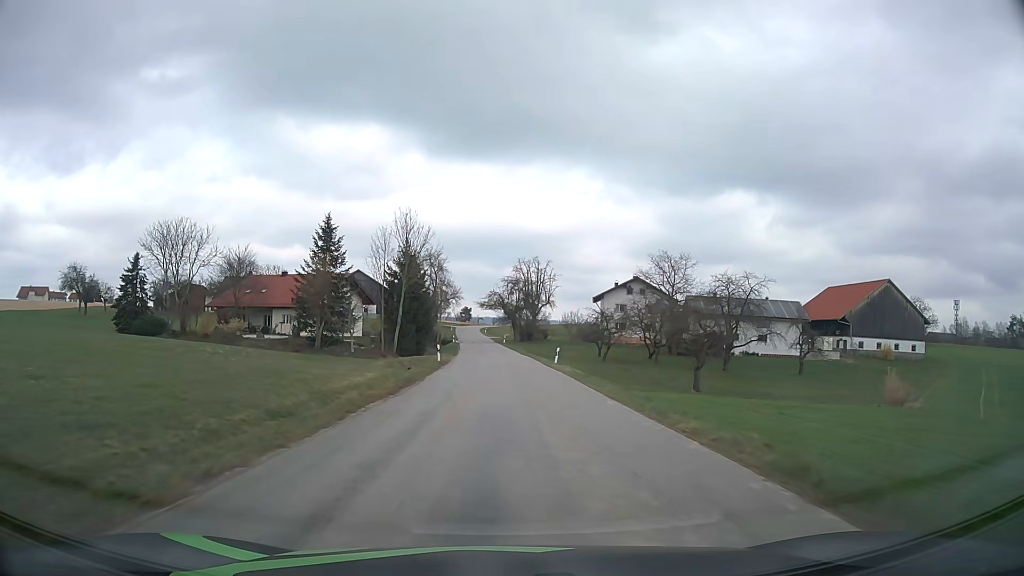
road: tertiary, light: Day
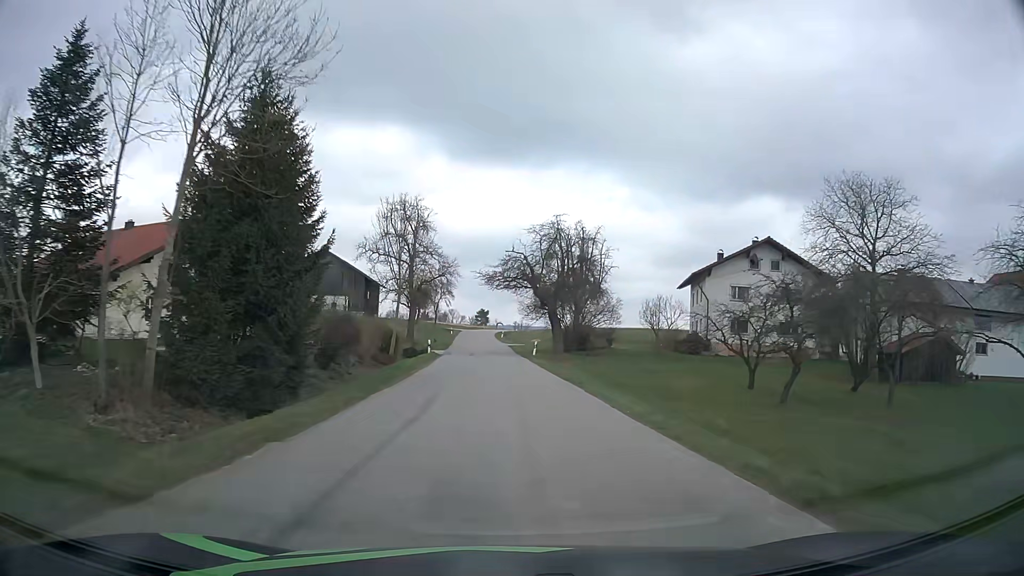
(-0.6, +45.7) m; -2°
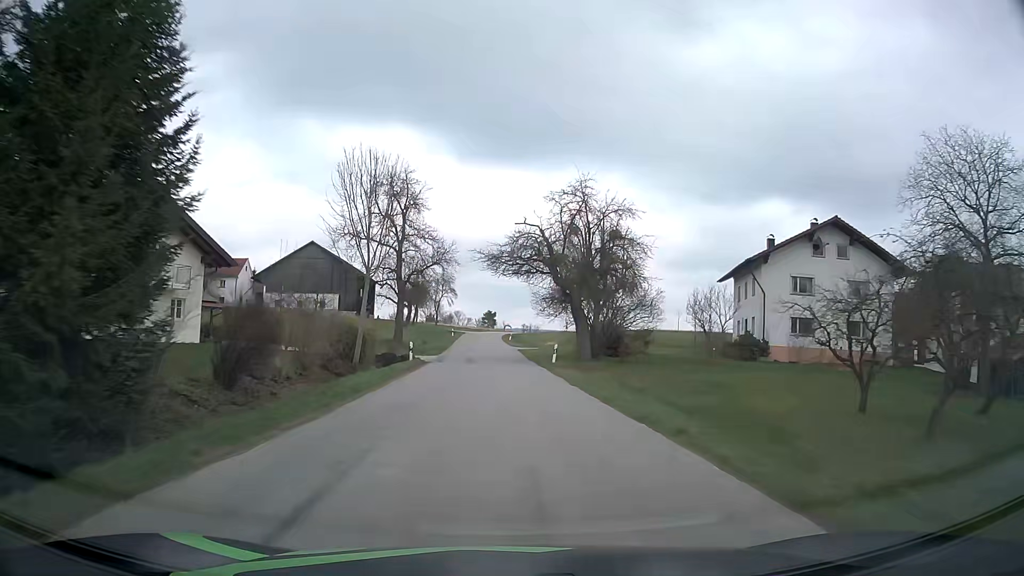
(0.0, +11.3) m; 0°
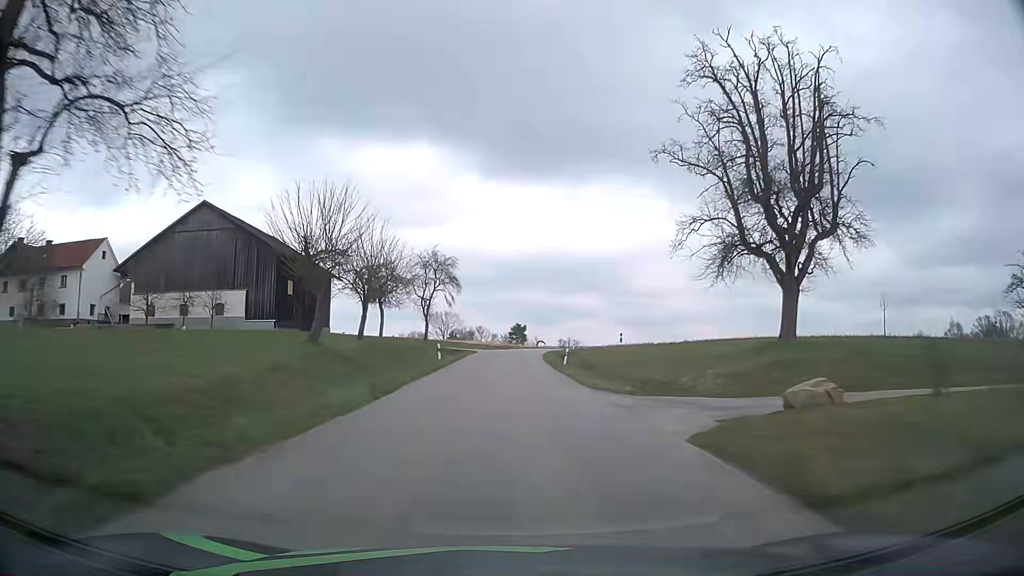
(-1.2, +44.8) m; -2°
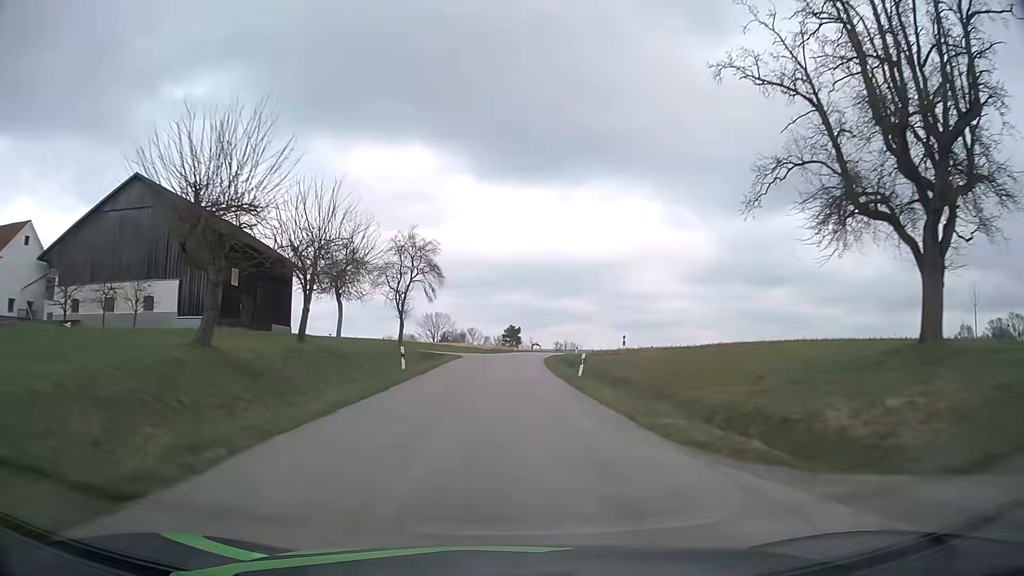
(0.0, +11.0) m; 0°
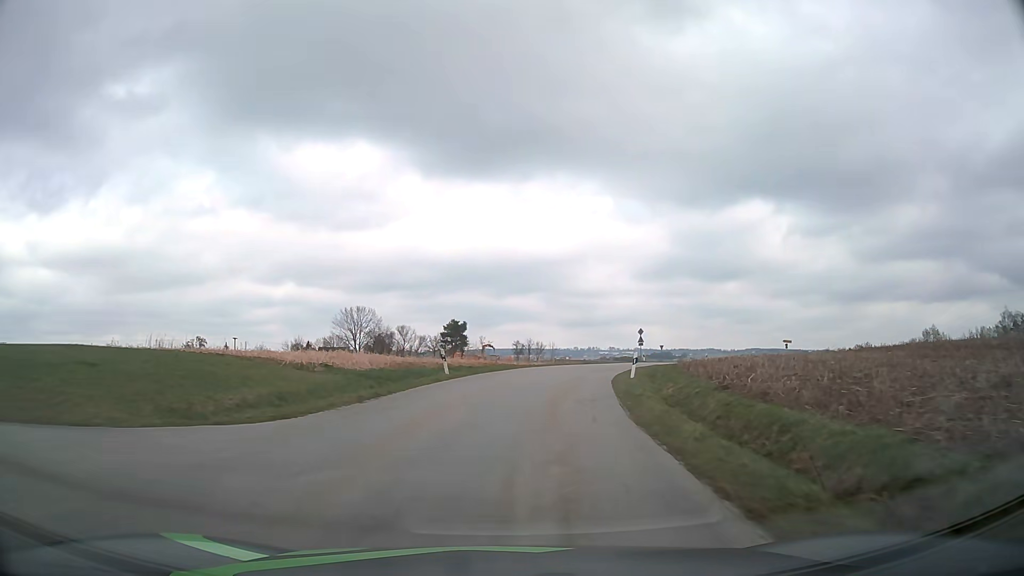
(+1.3, +51.3) m; +5°
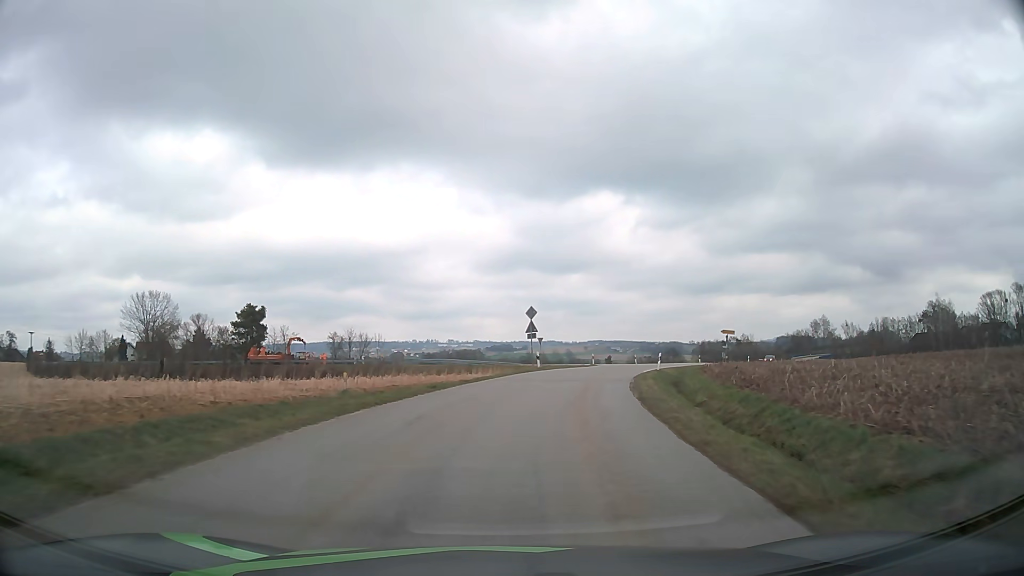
(+3.3, +34.4) m; +13°
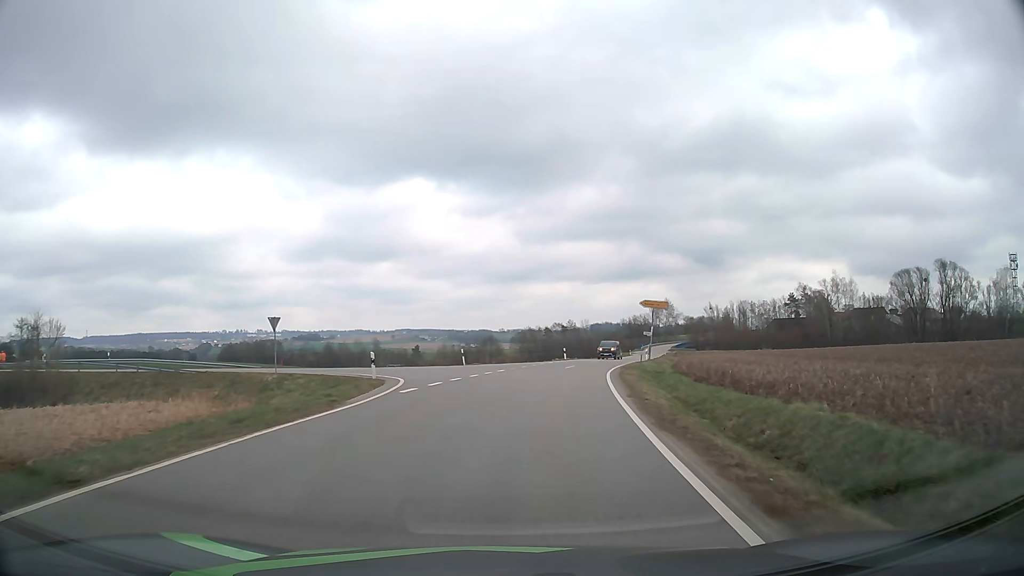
(+5.3, +35.9) m; +16°
